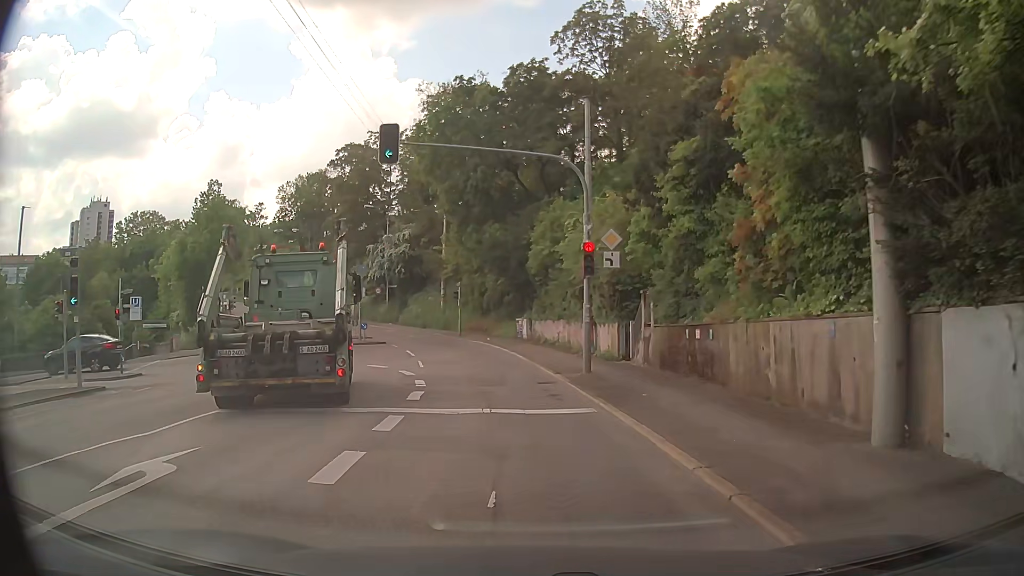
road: secondary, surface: asphalt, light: Day
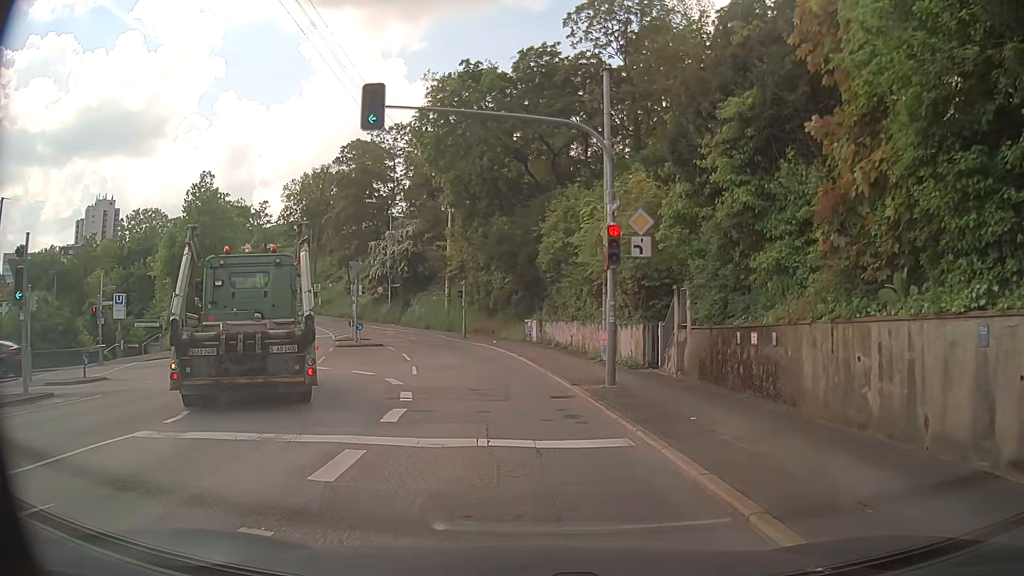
(-0.1, +2.8) m; 0°
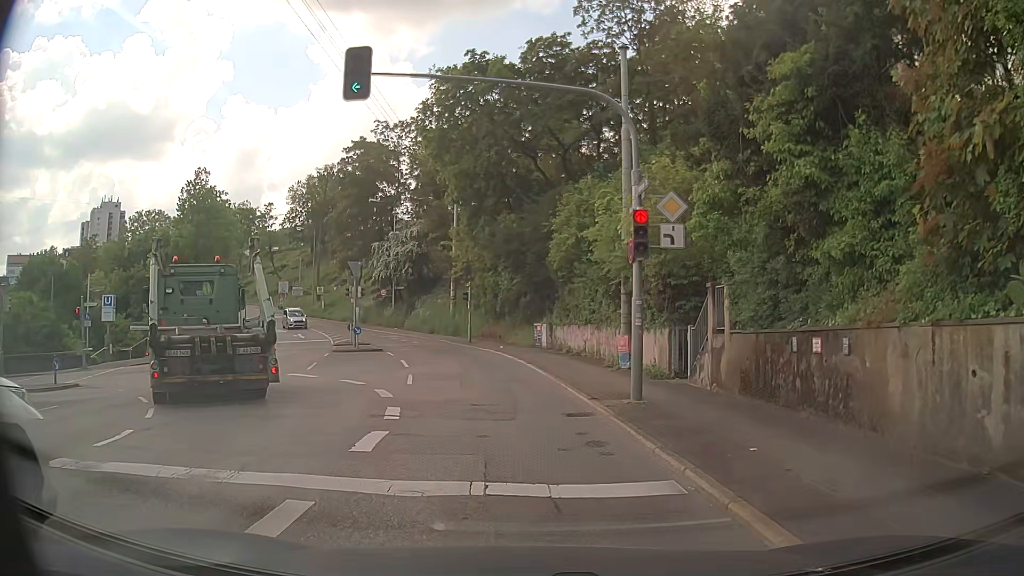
(-0.1, +2.0) m; -3°
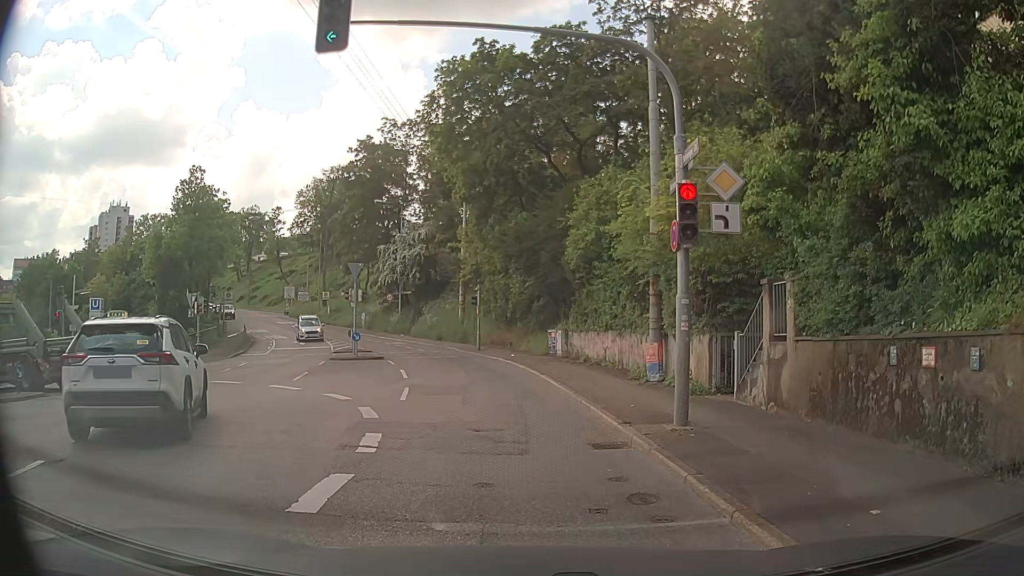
(0.0, +2.3) m; +1°
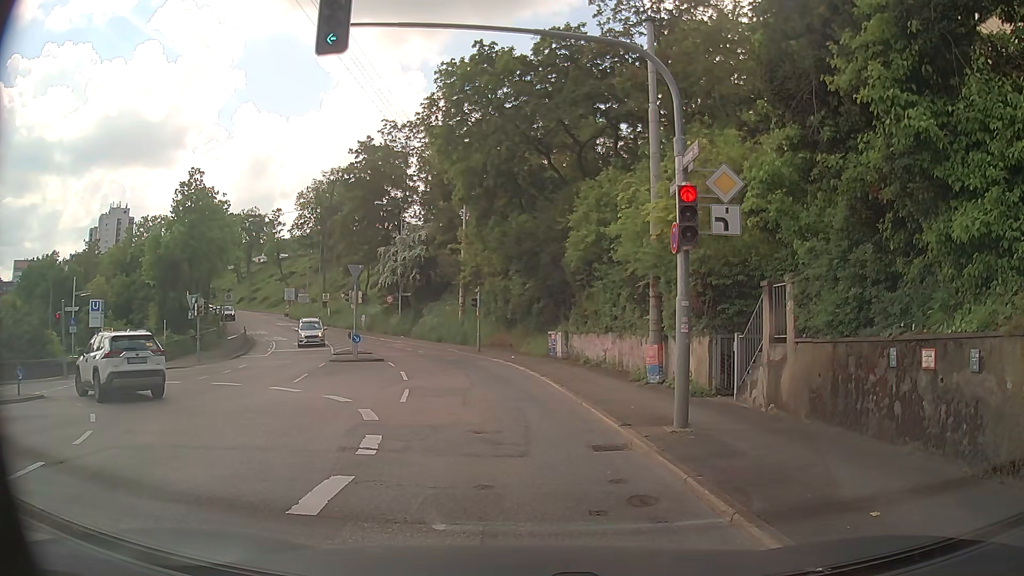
(0.0, +0.1) m; 0°
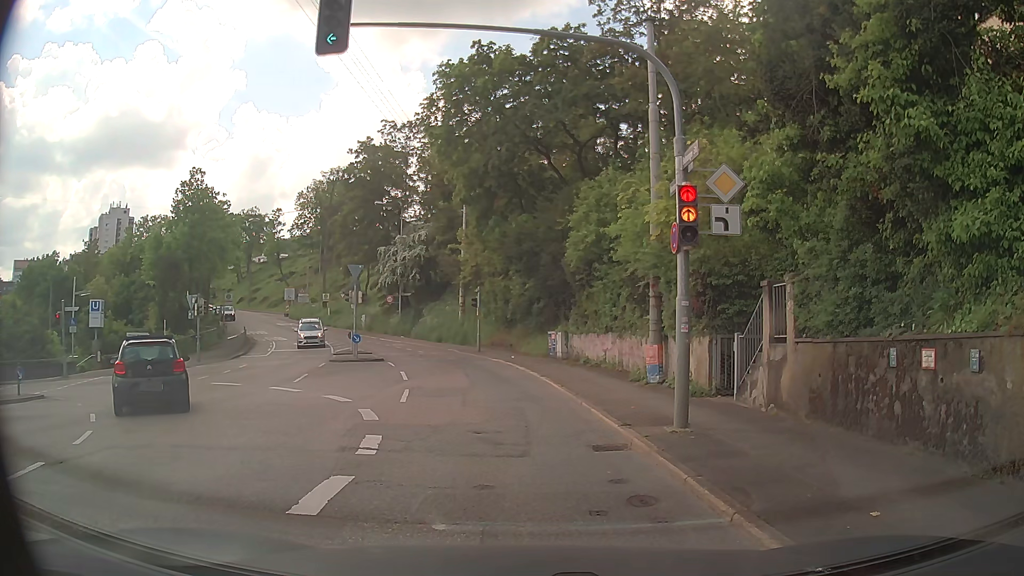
(0.0, 0.0) m; 0°
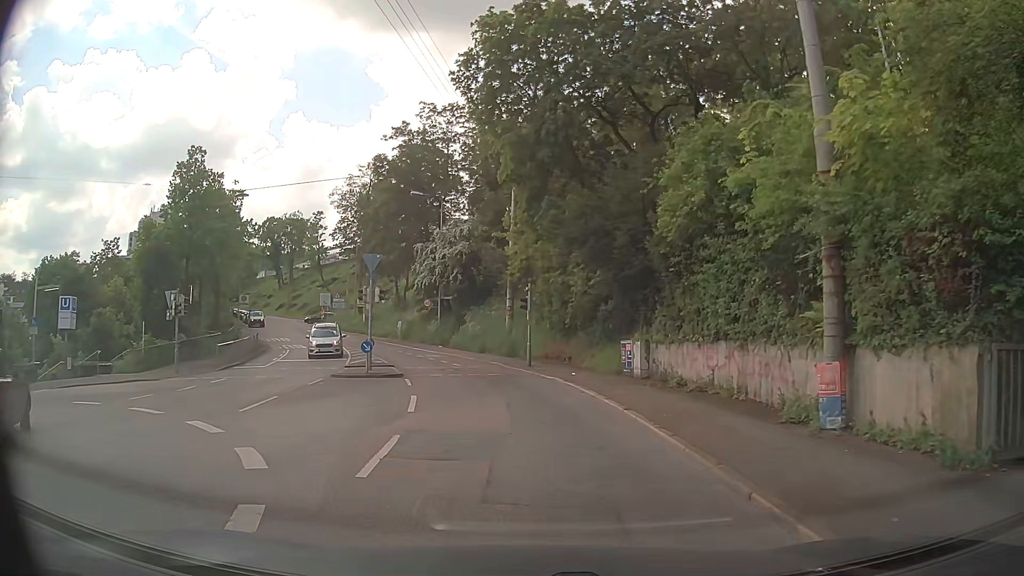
(-0.5, +7.9) m; -6°
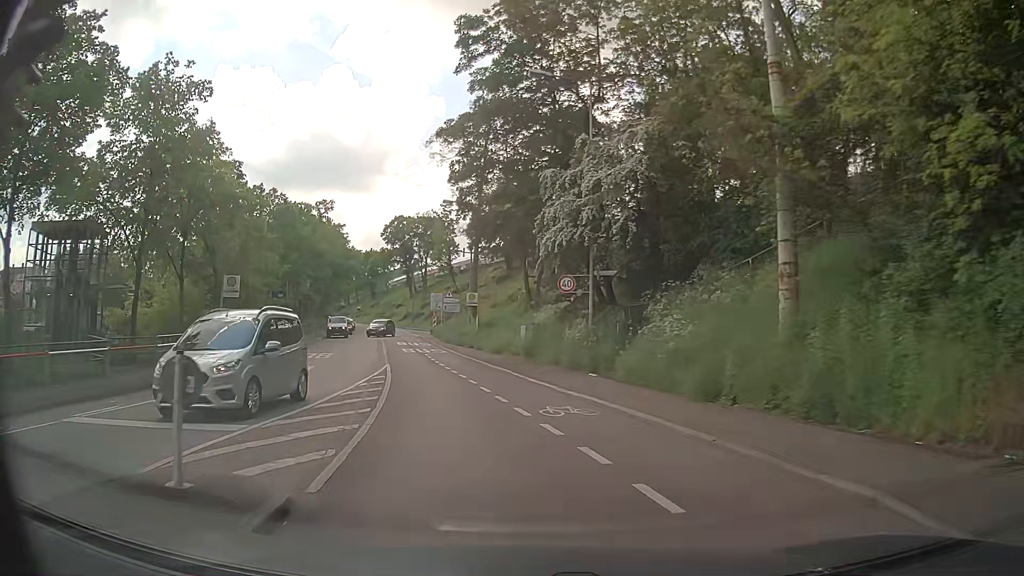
(-2.3, +24.7) m; -13°
